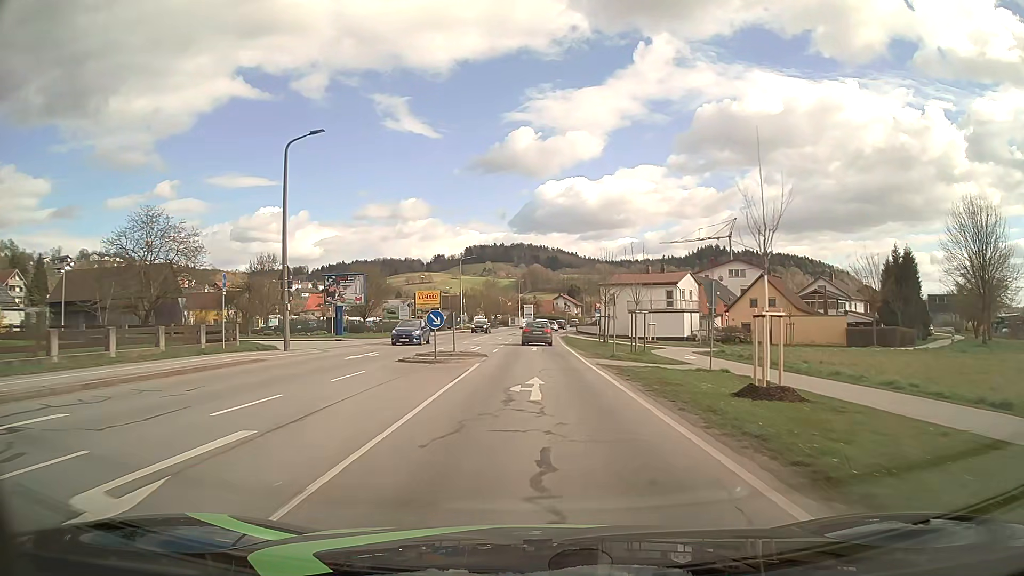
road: secondary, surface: asphalt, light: Day
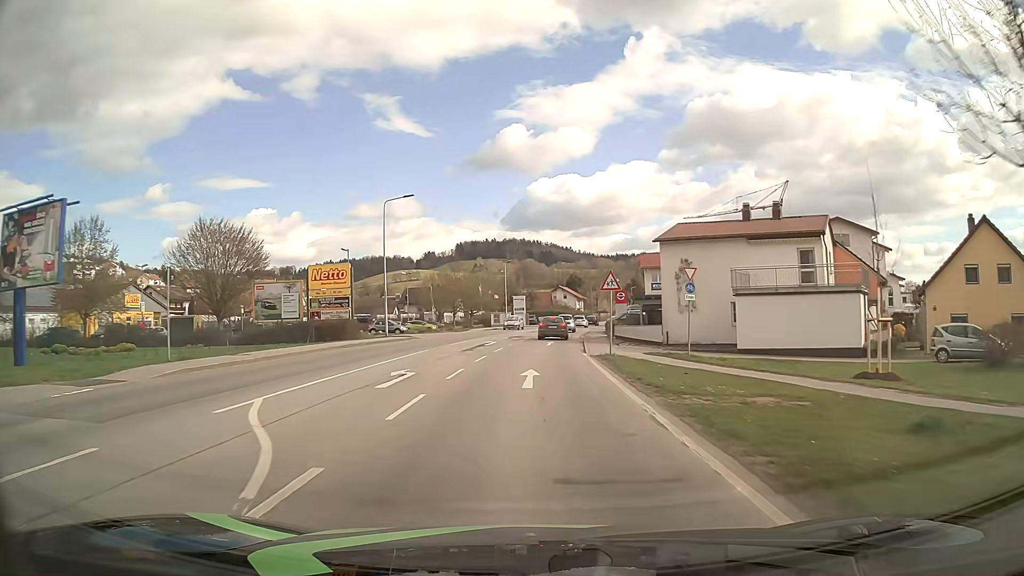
(+0.1, +39.2) m; 0°
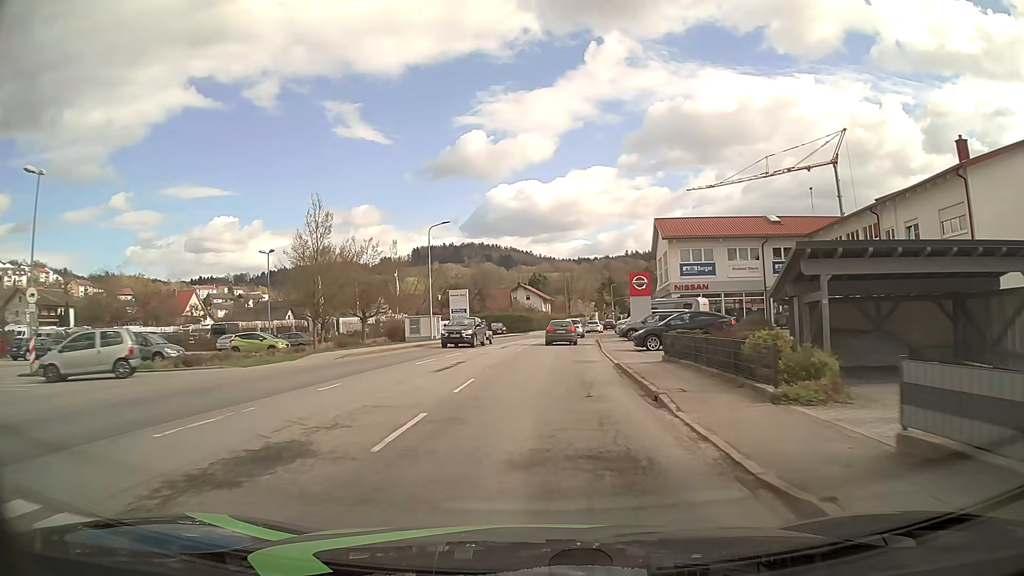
(+0.9, +39.5) m; +3°
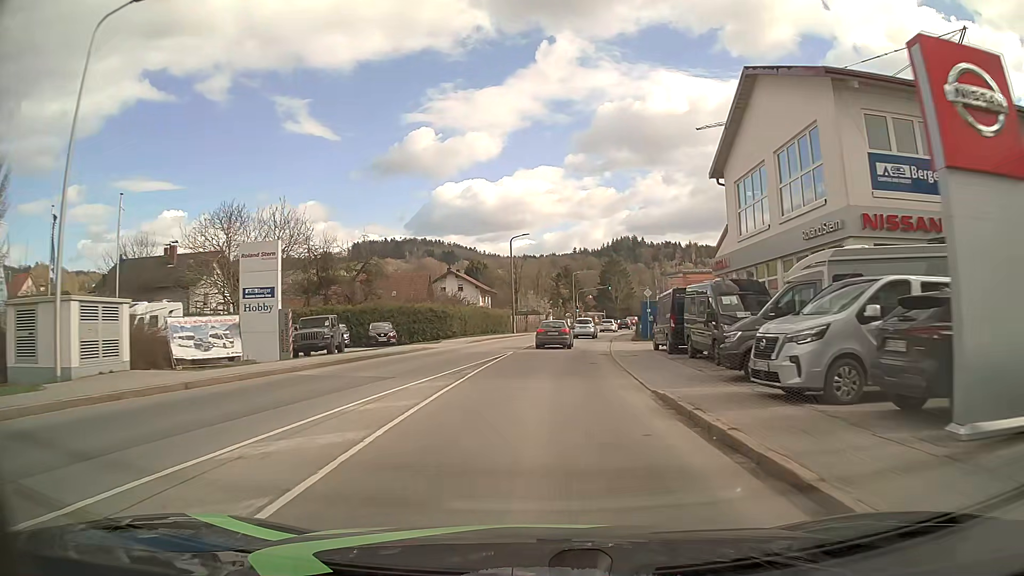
(+1.6, +39.2) m; +5°
